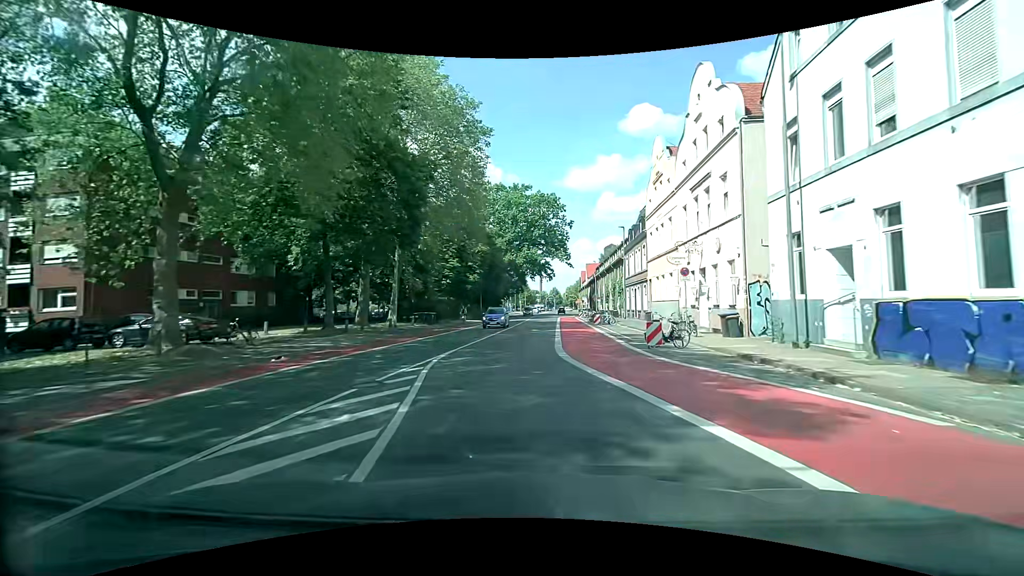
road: secondary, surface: asphalt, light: Day
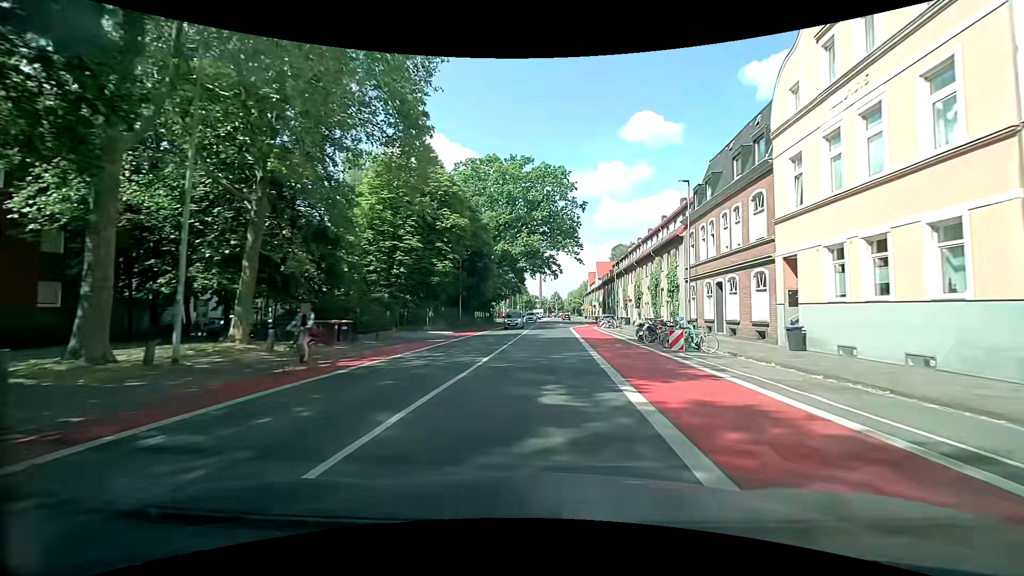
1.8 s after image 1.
(-0.1, +22.4) m; 0°
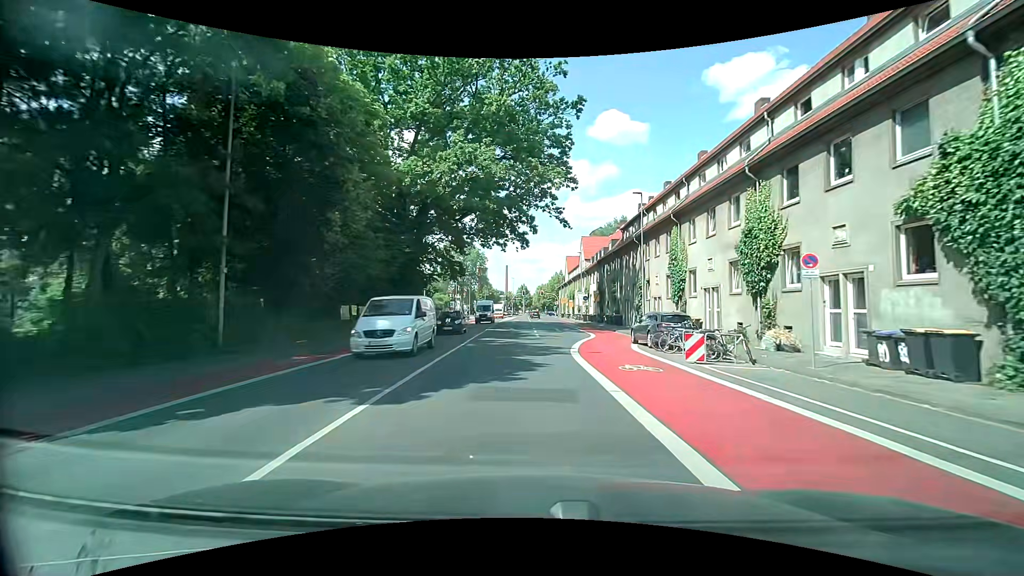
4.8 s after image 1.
(+1.6, +36.8) m; +4°
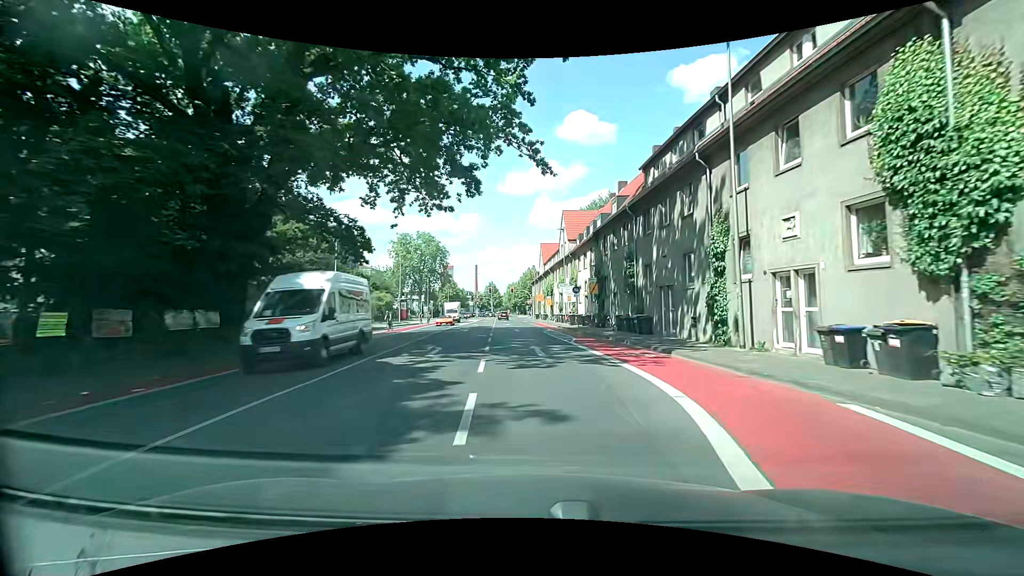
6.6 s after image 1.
(+0.7, +21.6) m; +4°
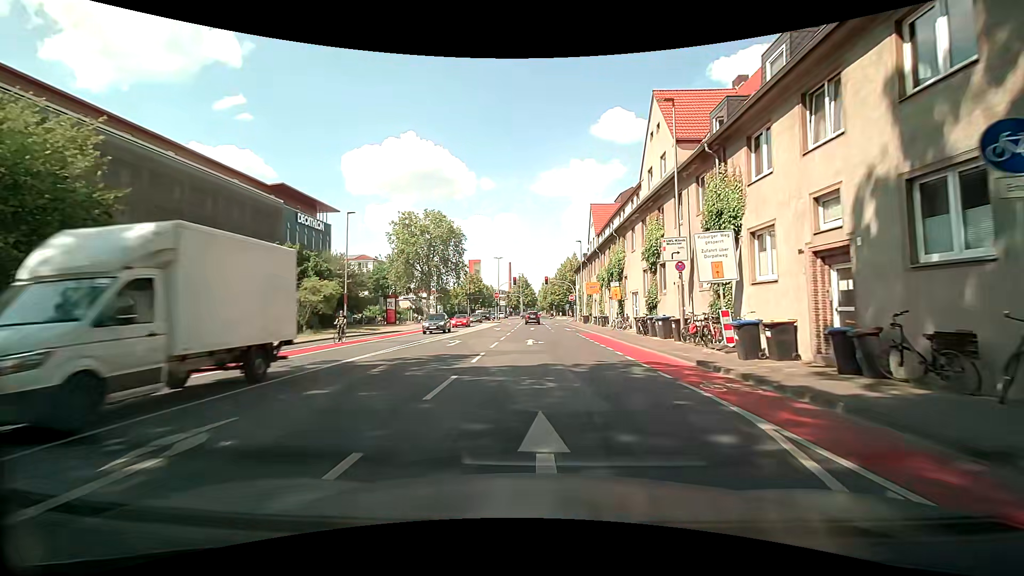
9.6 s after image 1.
(-0.8, +33.2) m; -3°
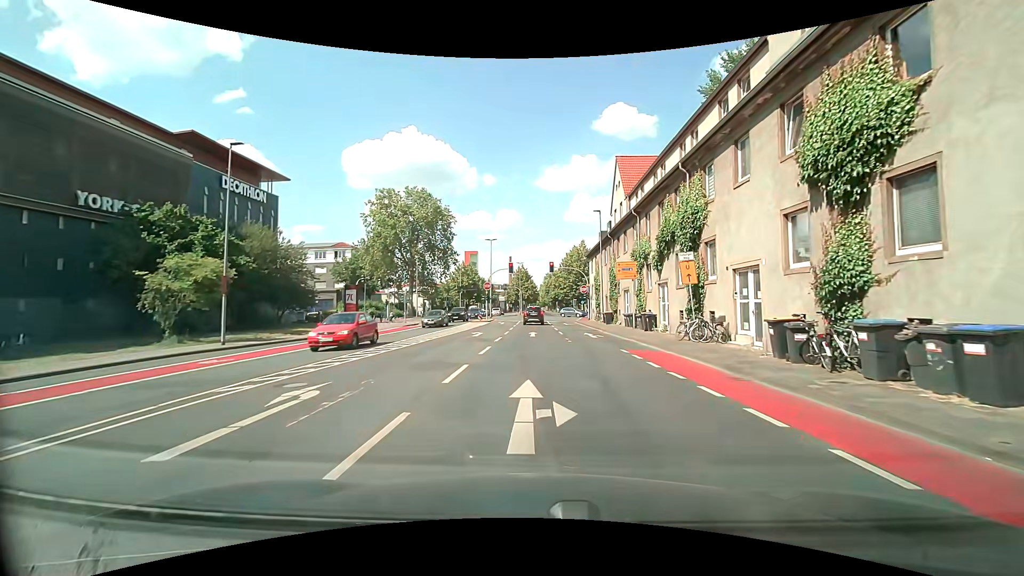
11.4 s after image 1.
(-0.4, +16.5) m; 0°
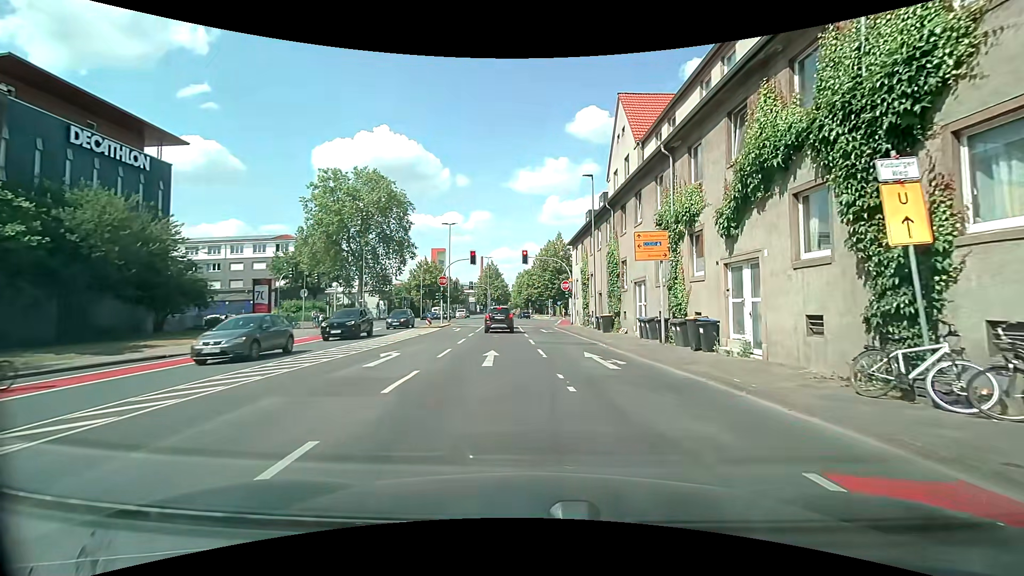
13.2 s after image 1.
(-0.1, +12.7) m; +1°
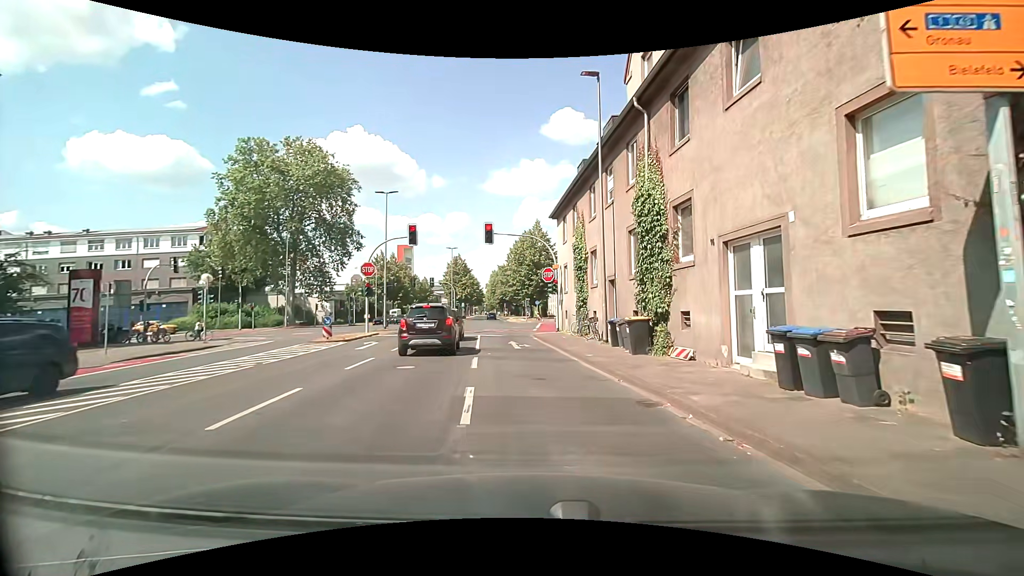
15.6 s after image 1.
(+0.5, +14.4) m; +2°
